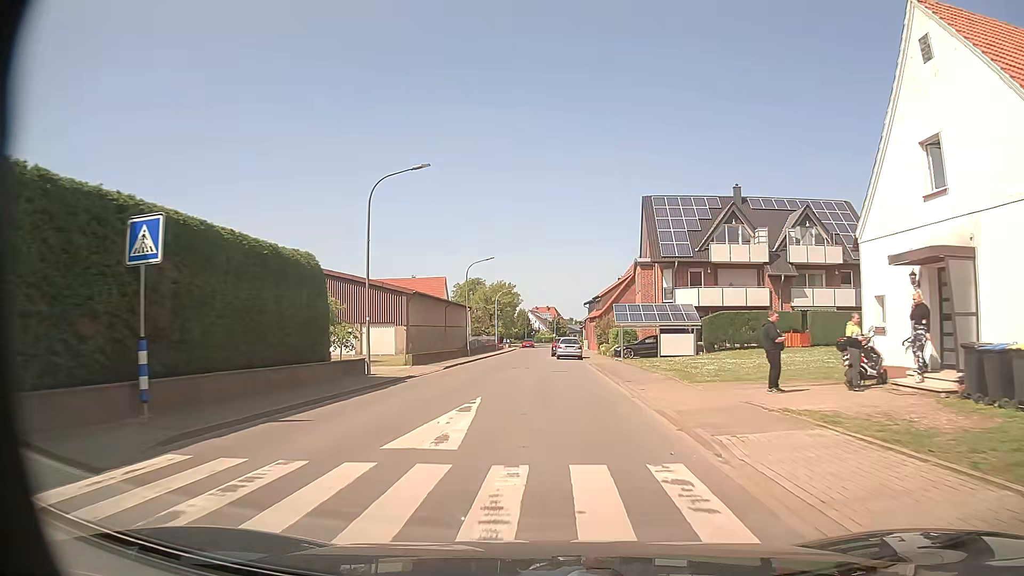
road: tertiary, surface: asphalt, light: Day
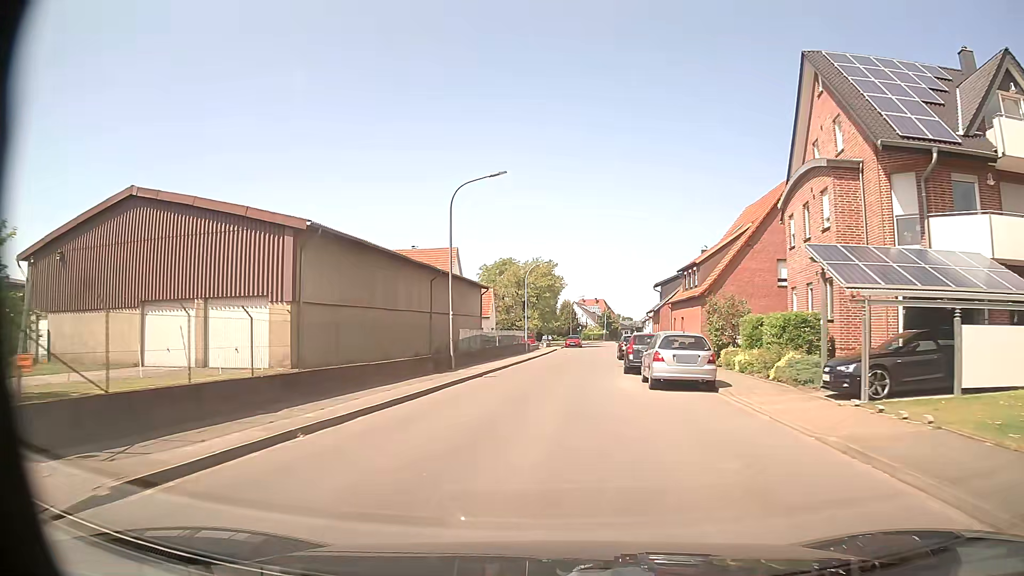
(-0.6, +28.0) m; -3°
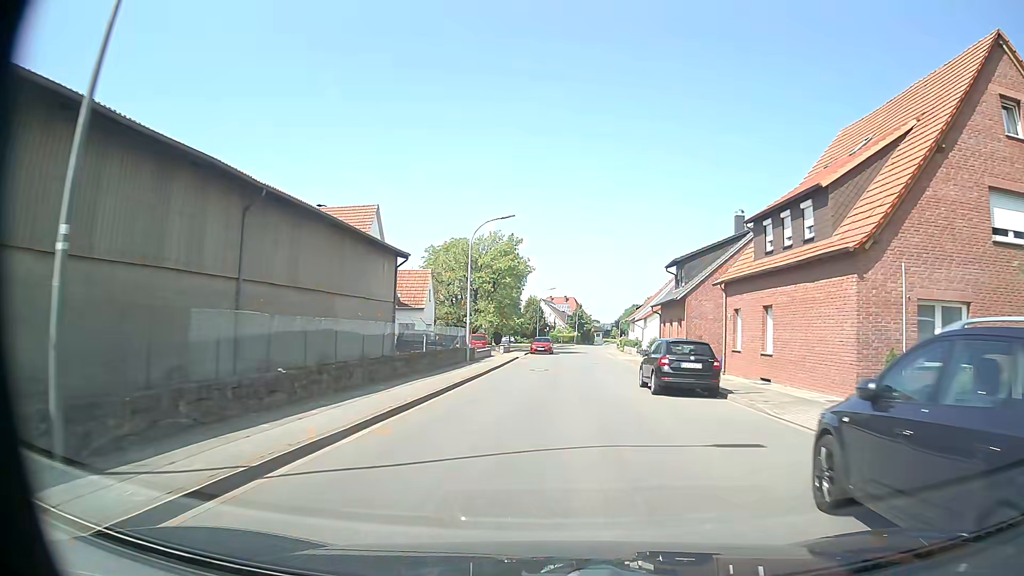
(+0.2, +21.7) m; +3°
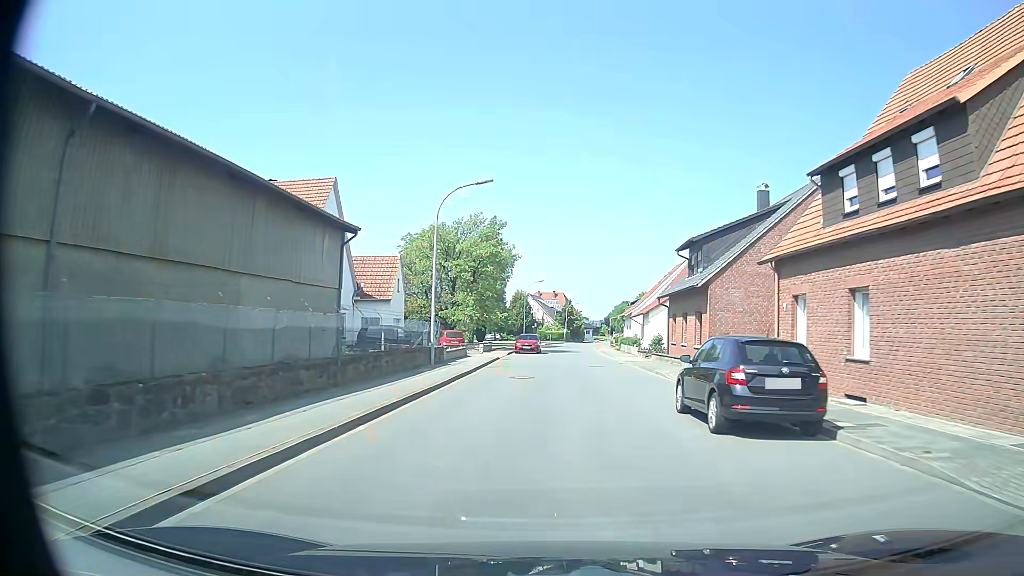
(+0.1, +7.4) m; +1°
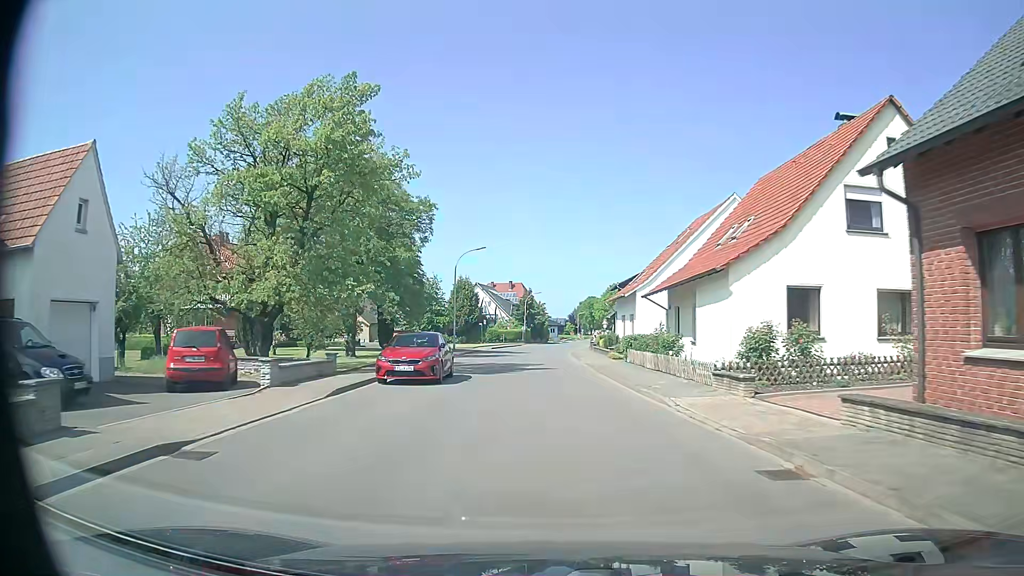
(+1.3, +30.4) m; +3°
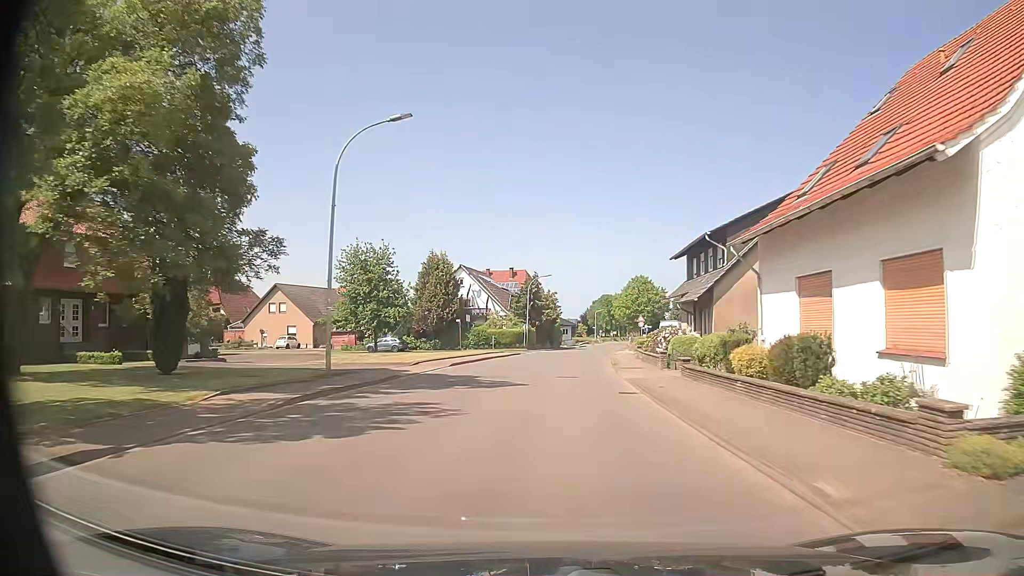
(-0.3, +31.4) m; -1°
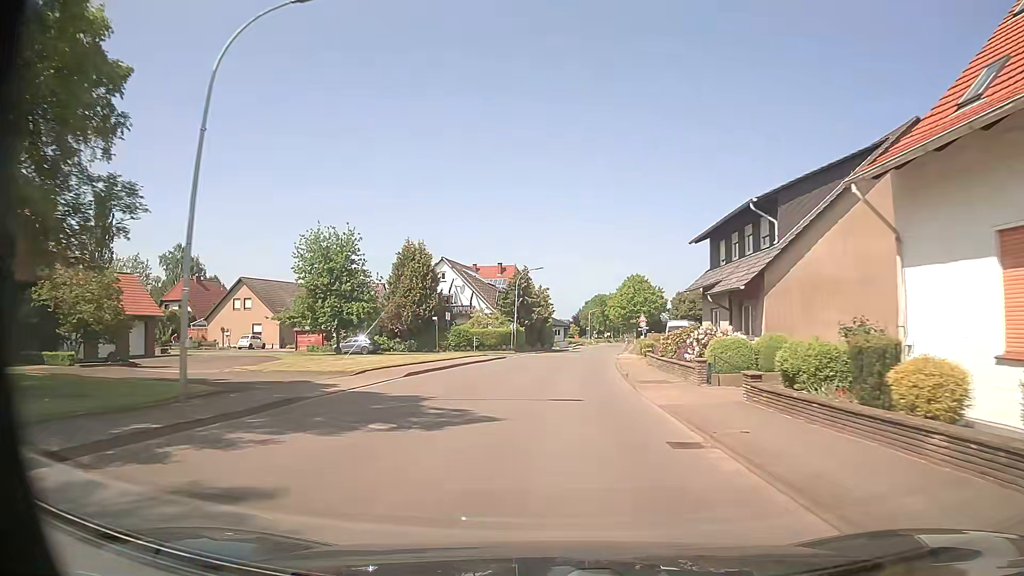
(0.0, +8.0) m; 0°
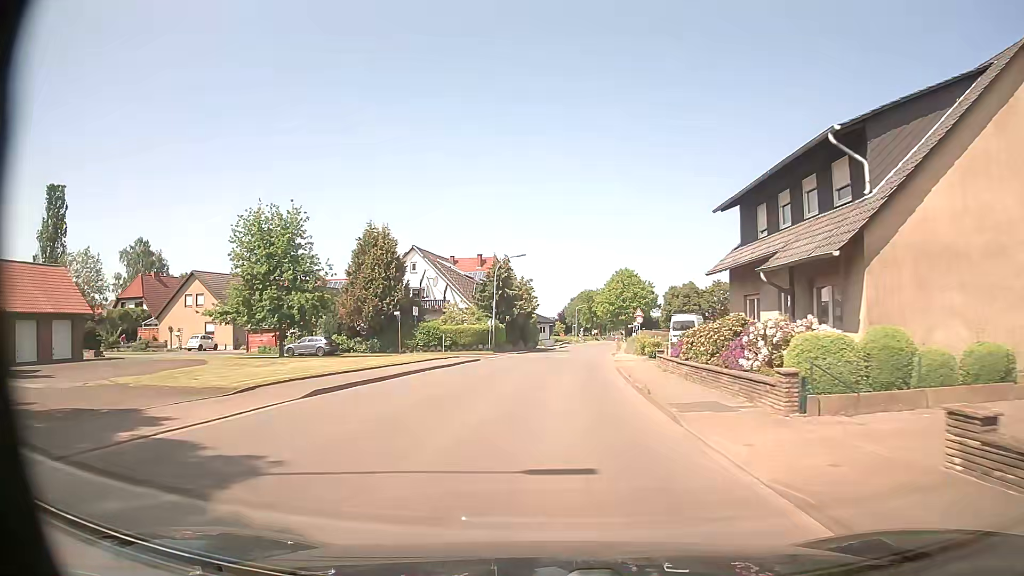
(+0.1, +8.0) m; +1°
(0, +10) (+1, +20) (+1, +30) (+2, +40) (+3, +50) (+4, +60) (+5, +70) (+6, +80) (+7, +90) (+8, +100) m
